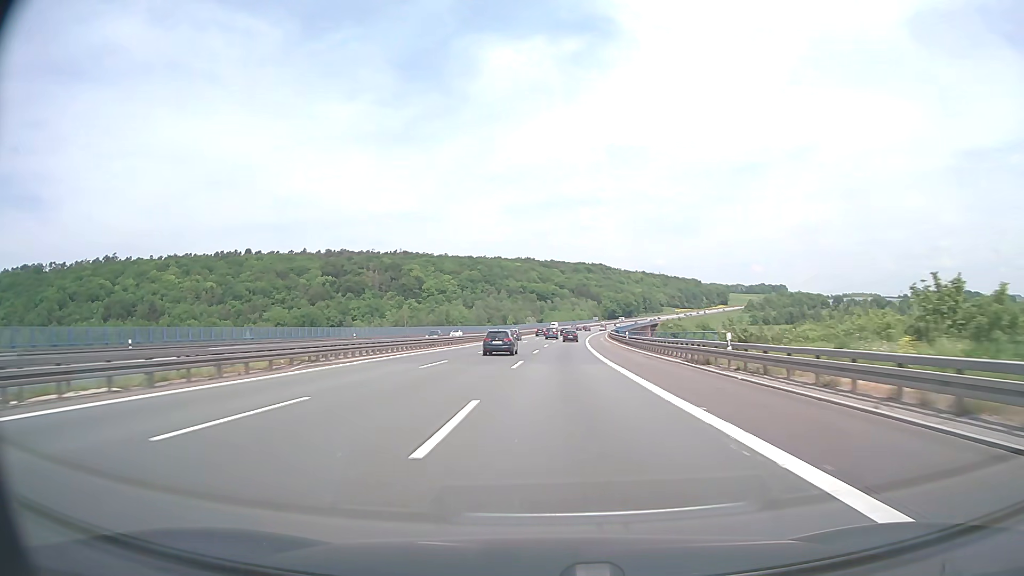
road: motorway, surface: asphalt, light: Day
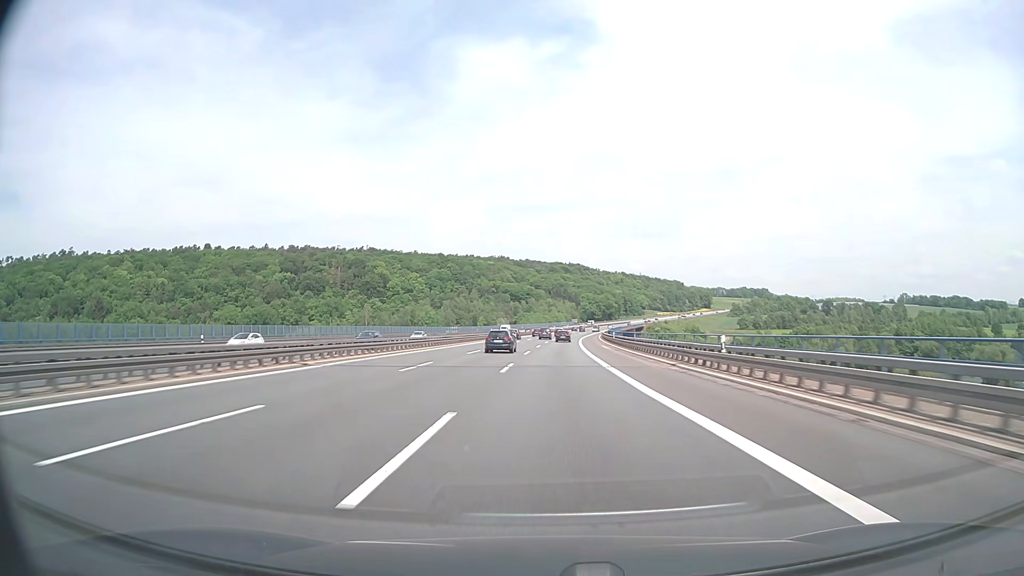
(+0.7, +38.0) m; +2°
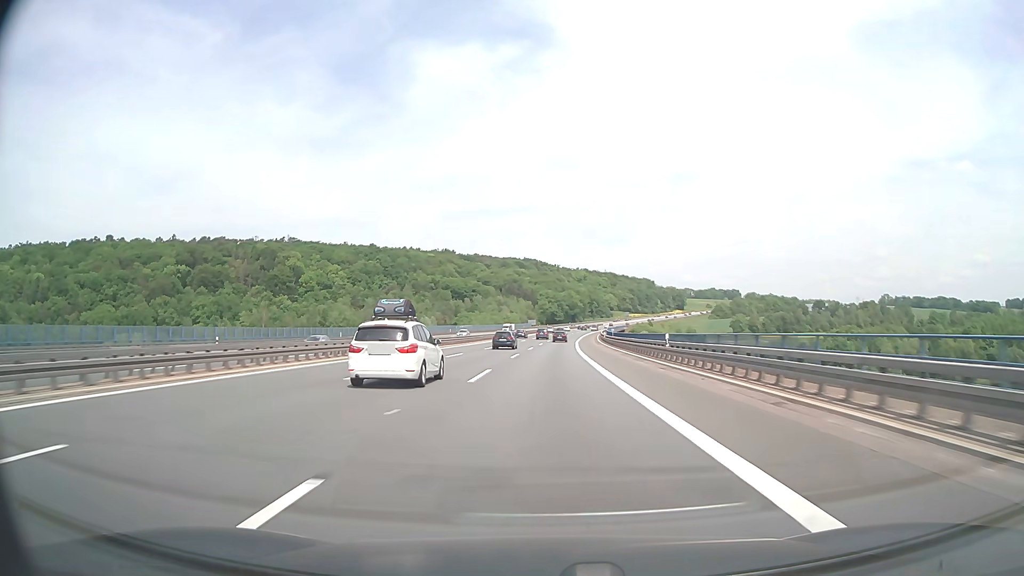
(+3.2, +94.8) m; +4°
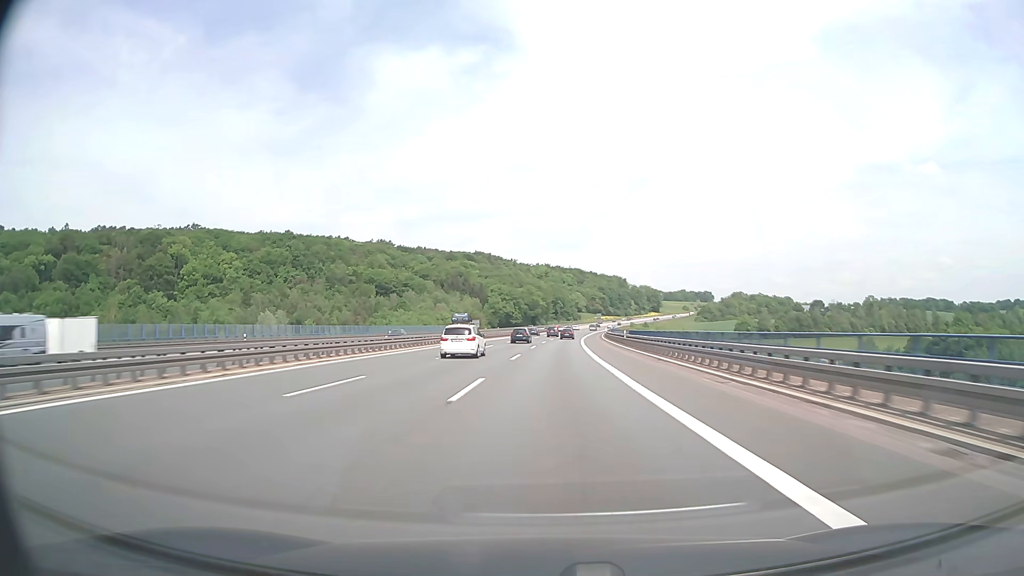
(+2.6, +94.8) m; +4°
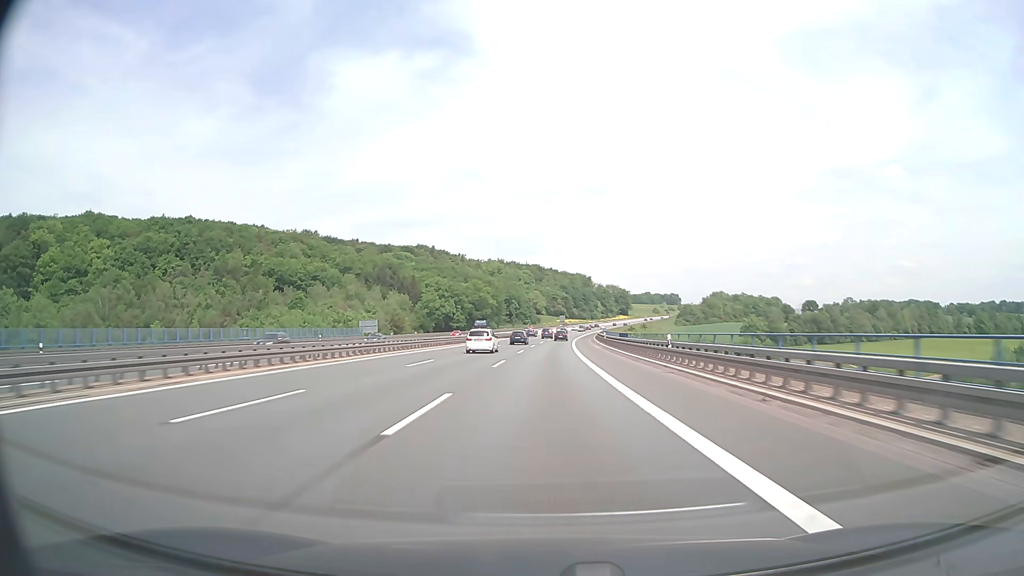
(+2.4, +75.9) m; +4°
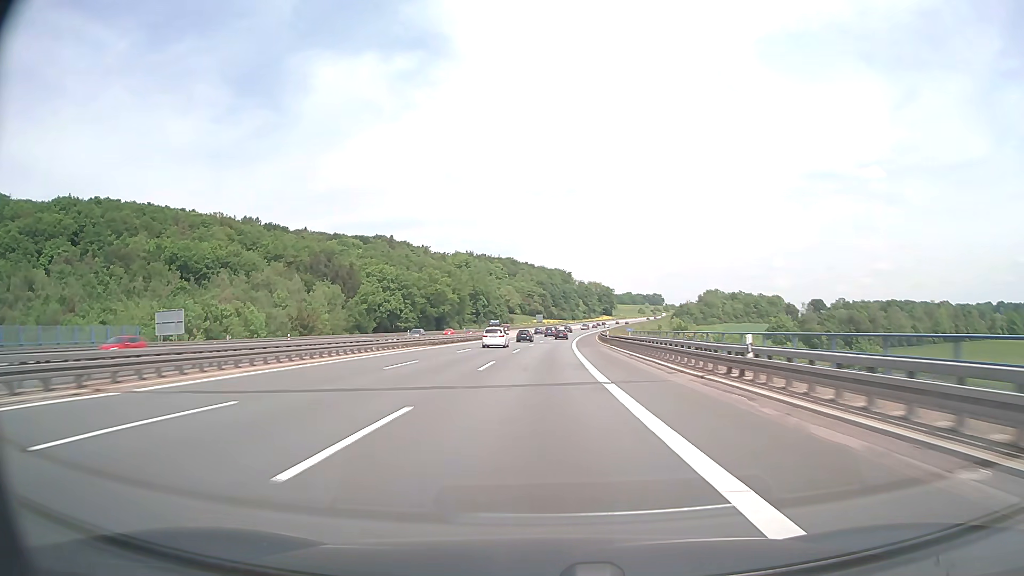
(+1.1, +57.0) m; +2°
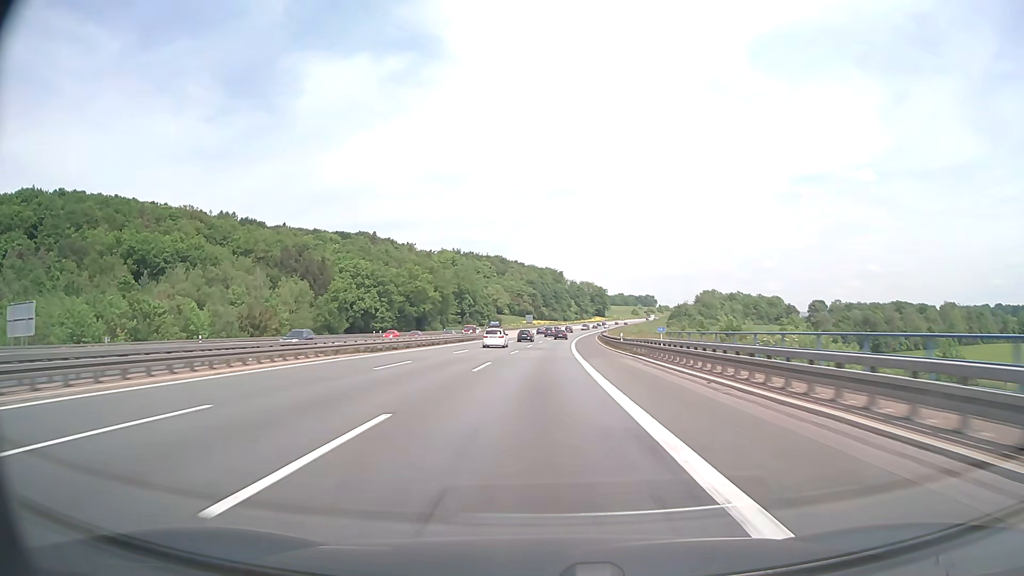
(+0.1, +19.0) m; +1°
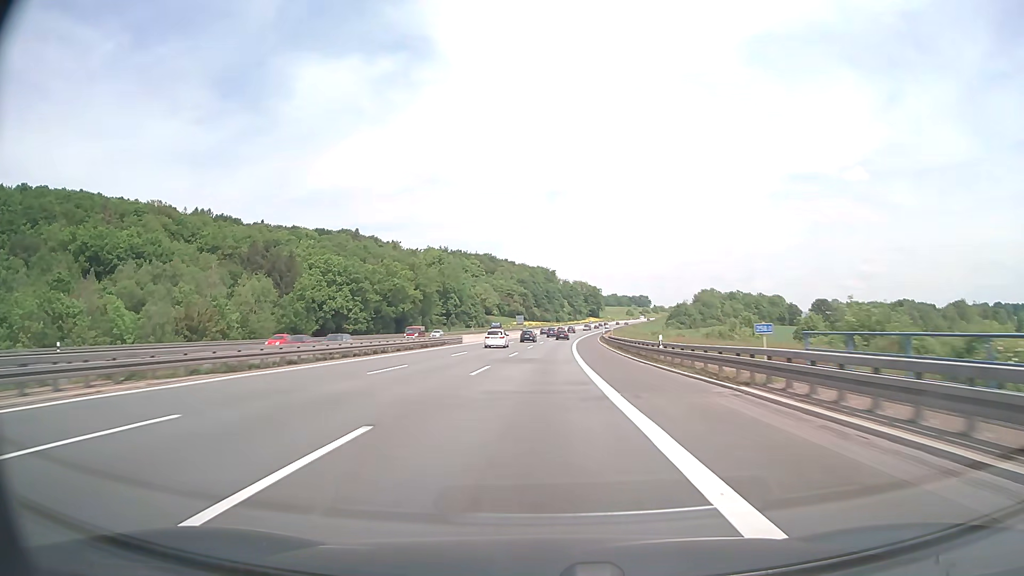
(+0.1, +19.0) m; +1°
(0, +10) (0, +20) (0, +30) (0, +40) (+1, +50) (+1, +60) (+2, +70) (+2, +80) (+3, +90) (+4, +100) m
